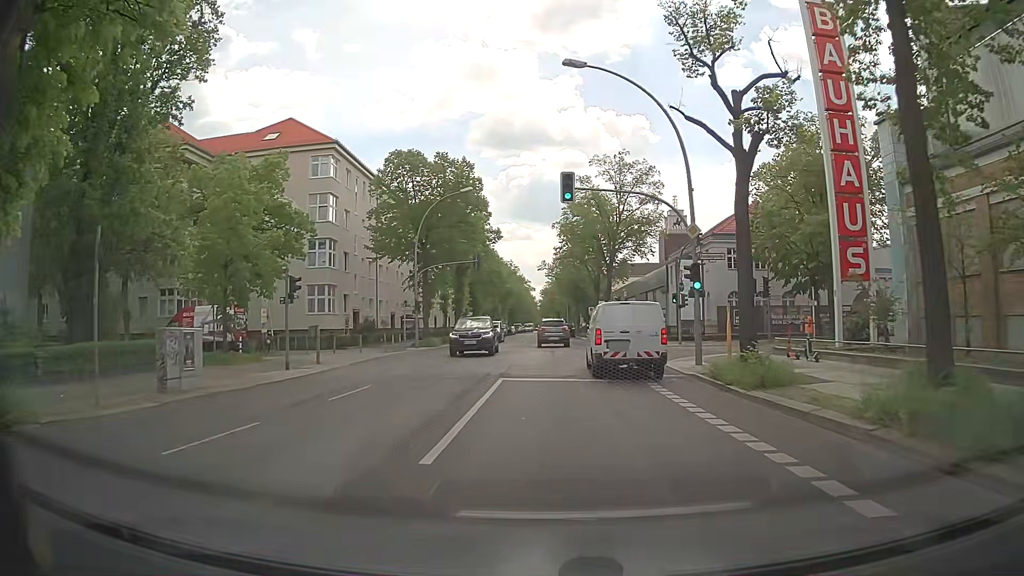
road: tertiary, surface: asphalt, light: Day
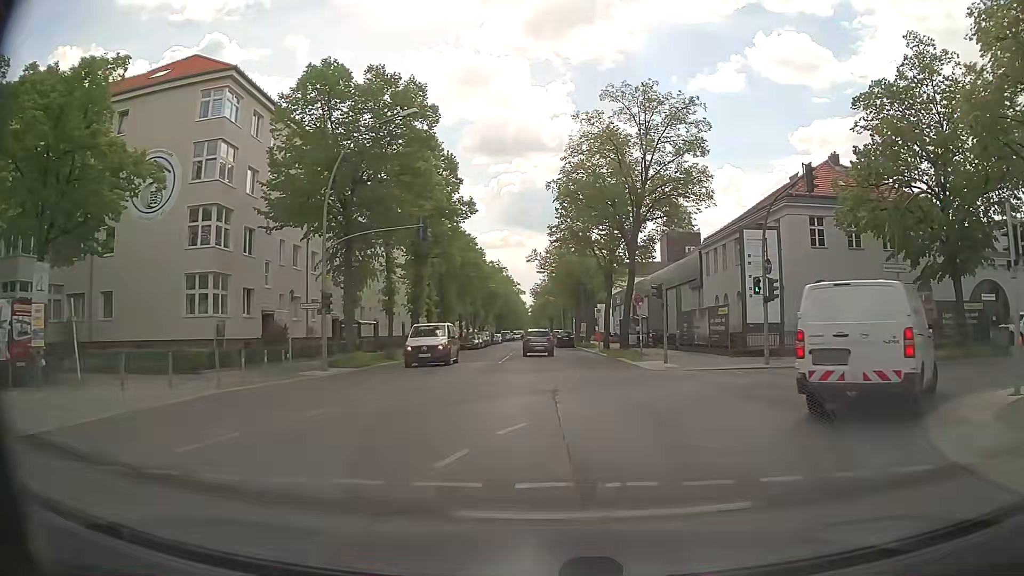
(+0.1, +18.0) m; +1°
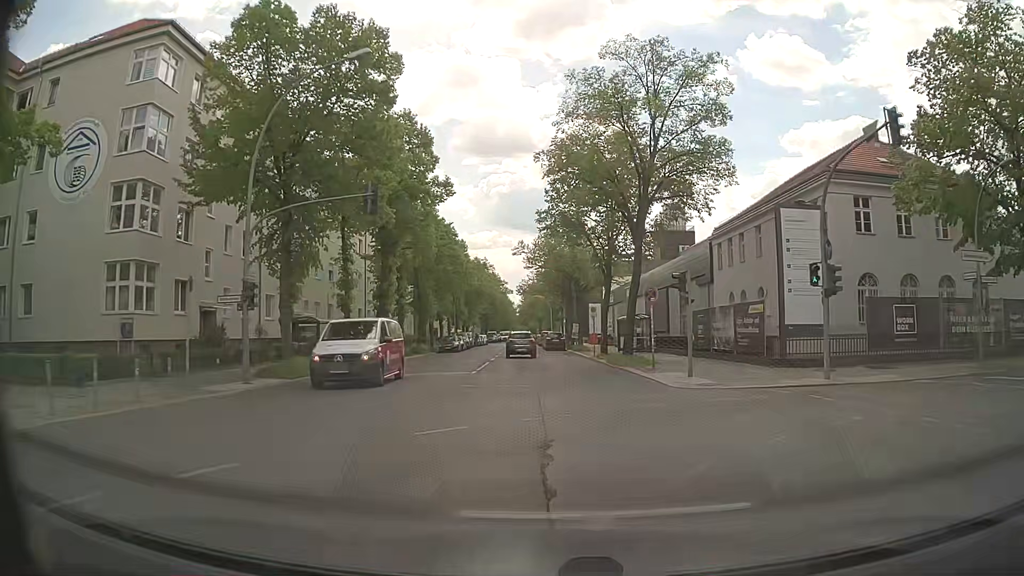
(+0.1, +6.6) m; +1°
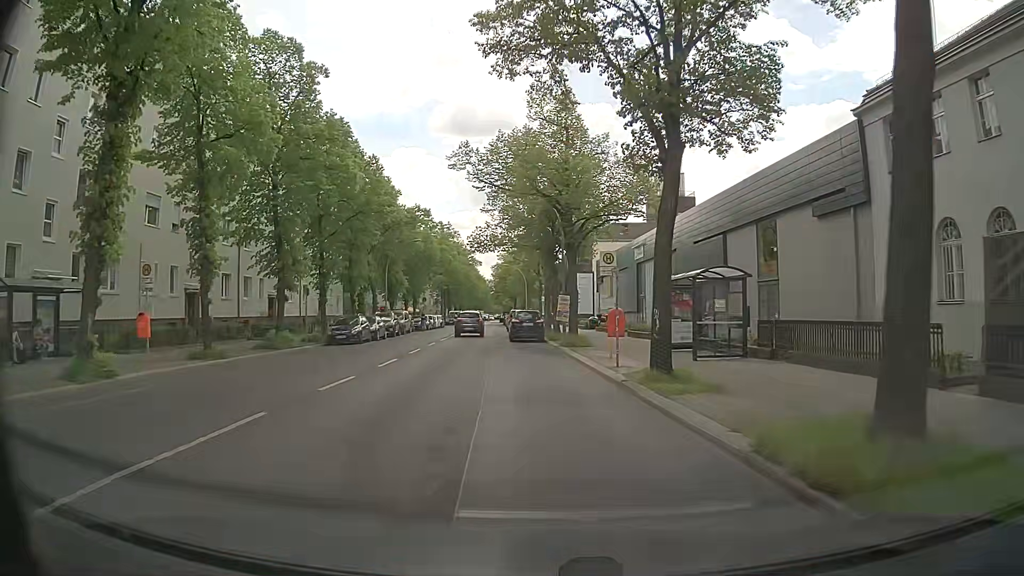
(+0.8, +24.9) m; +2°
